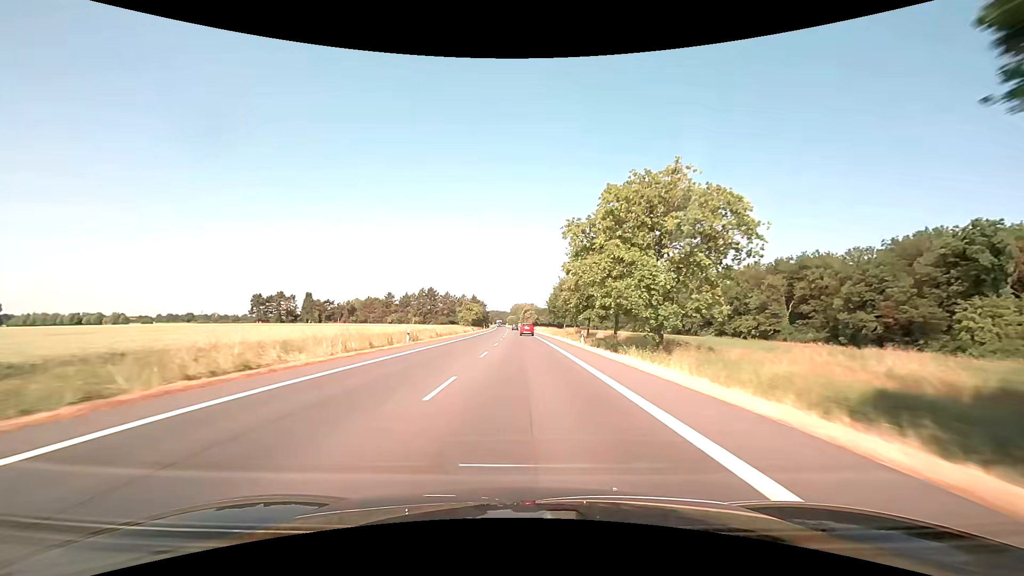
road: primary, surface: asphalt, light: Day
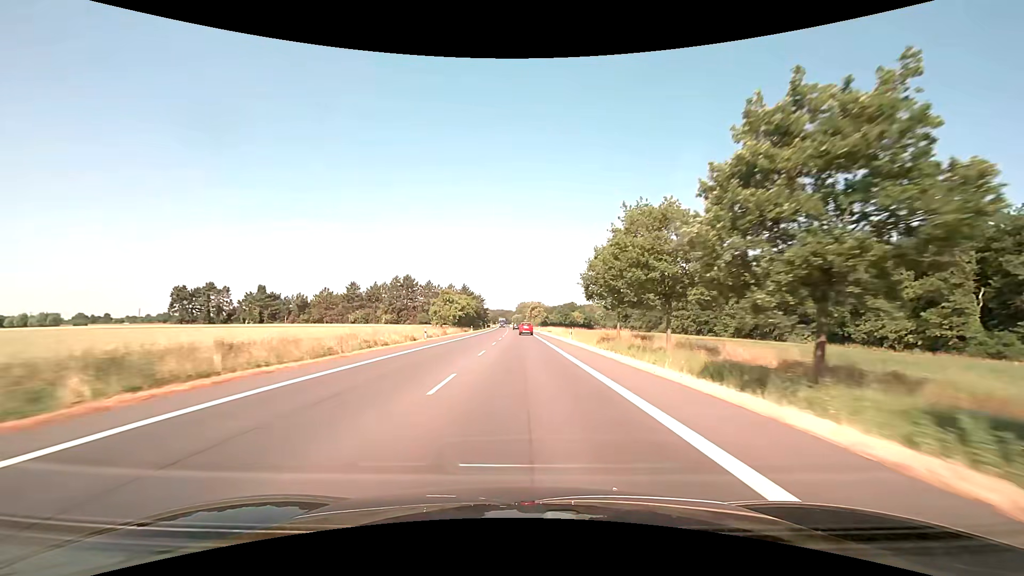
(-0.4, +47.4) m; -1°
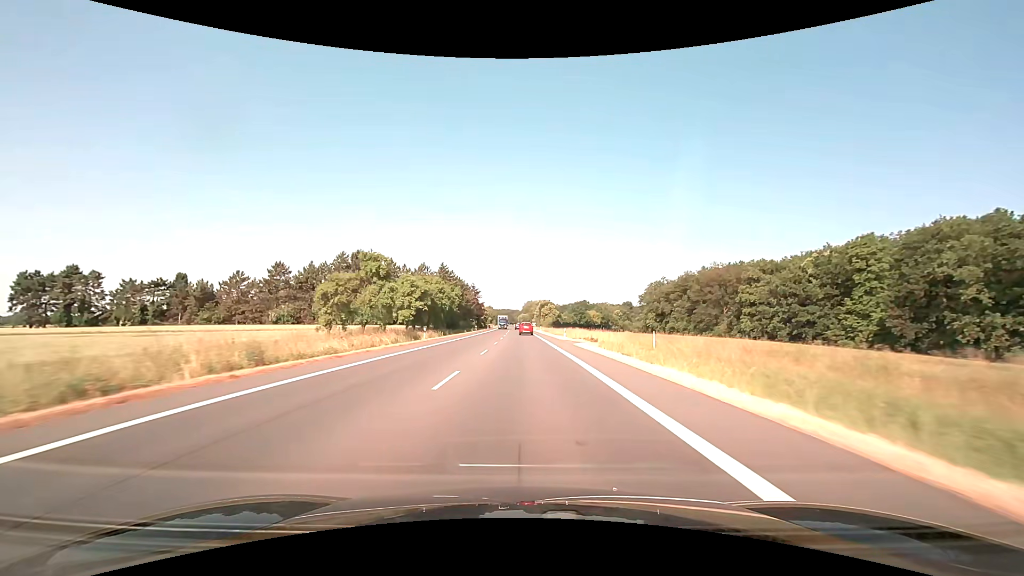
(-0.3, +47.4) m; -1°
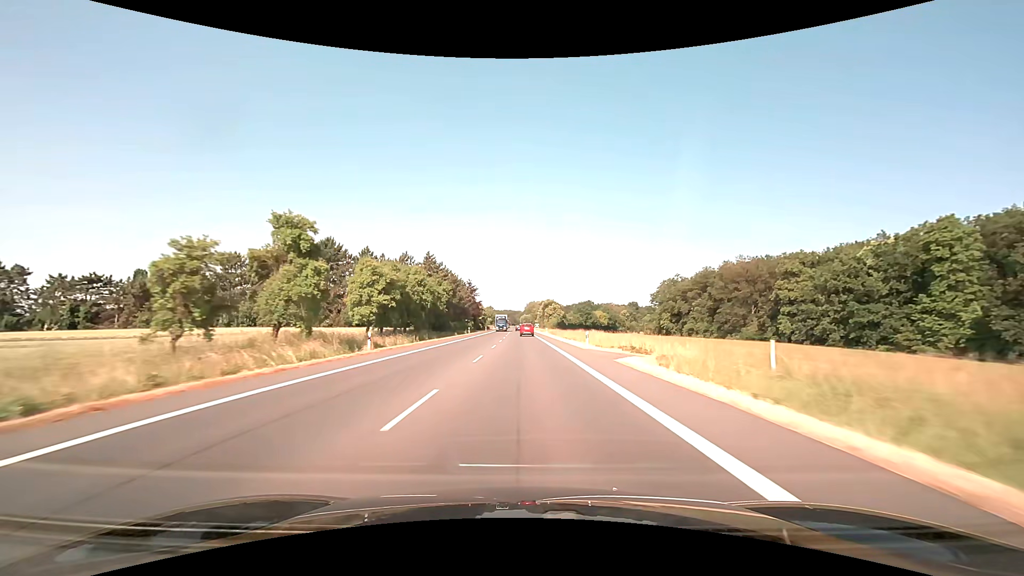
(-0.1, +15.8) m; 0°
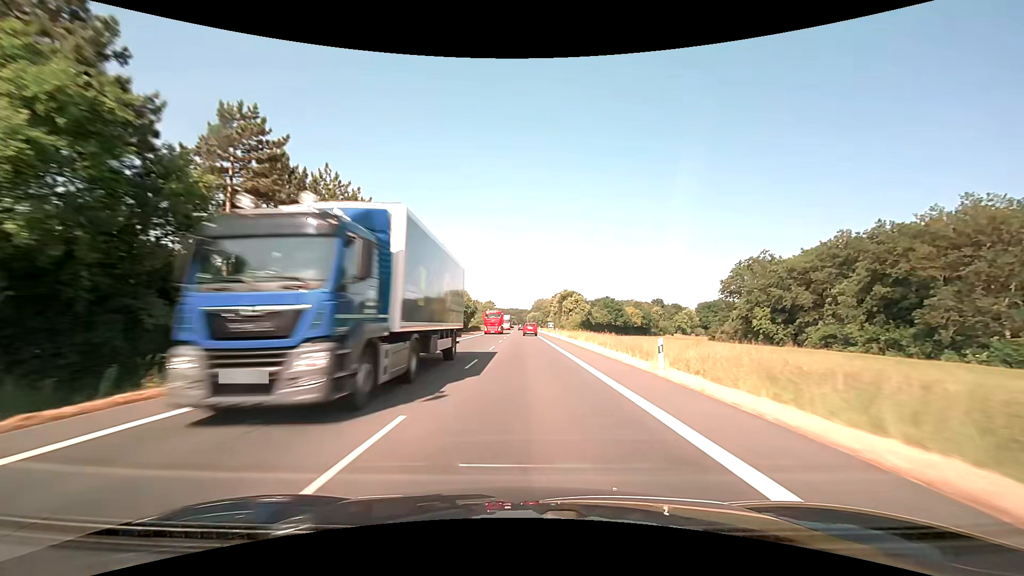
(-0.4, +63.1) m; -1°
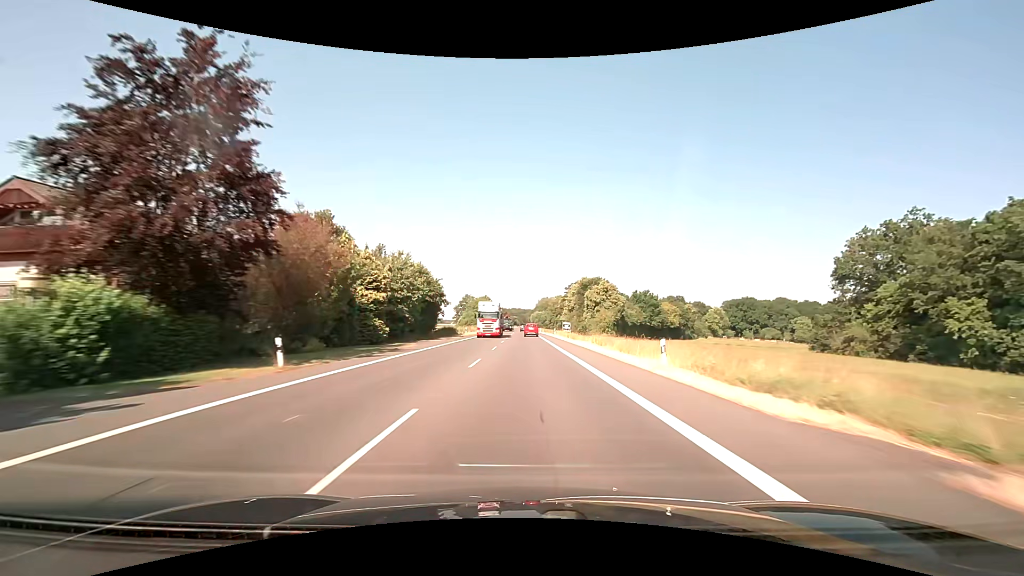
(-0.1, +47.4) m; 0°
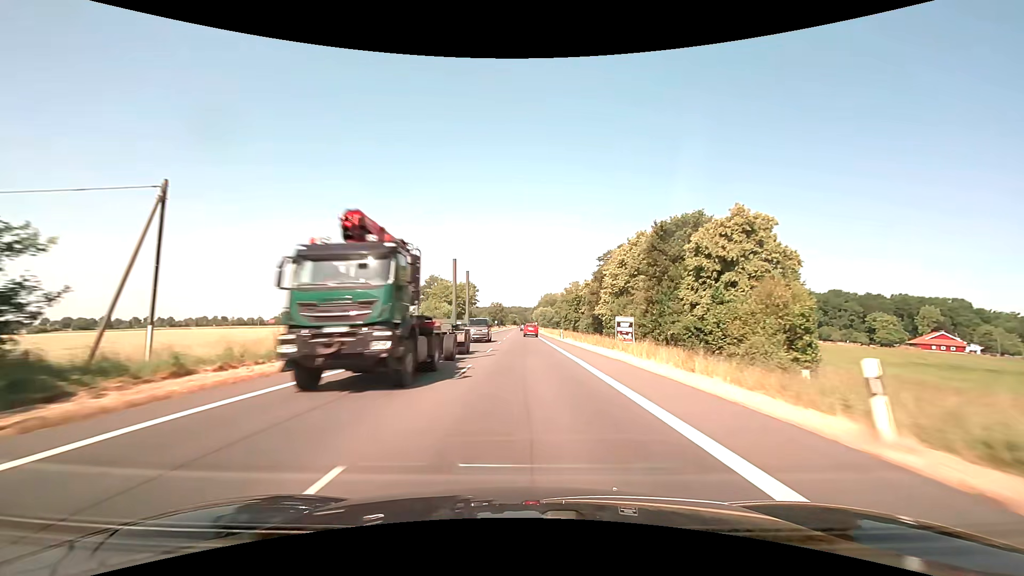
(0.0, +63.1) m; 0°
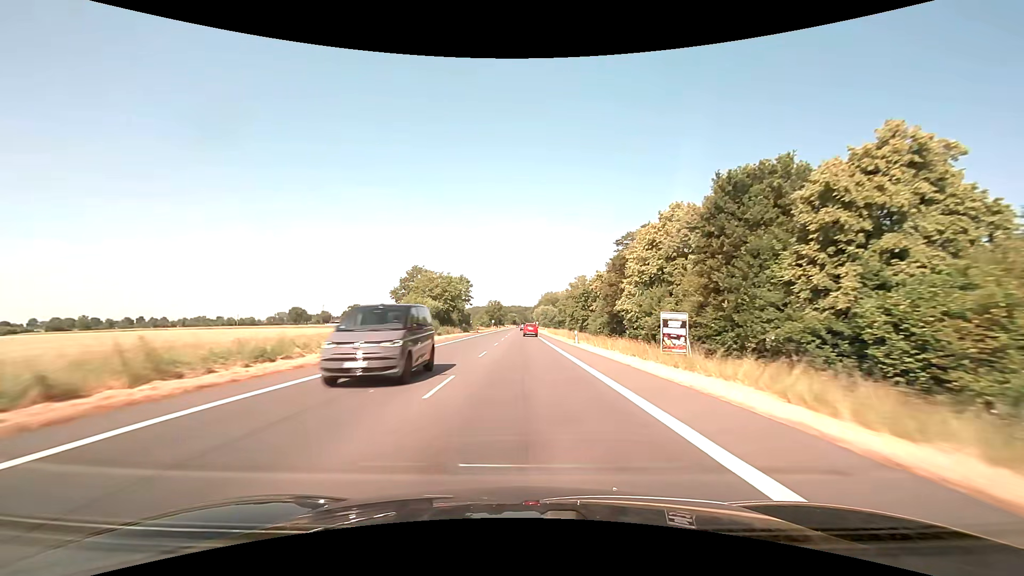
(0.0, +15.8) m; 0°
